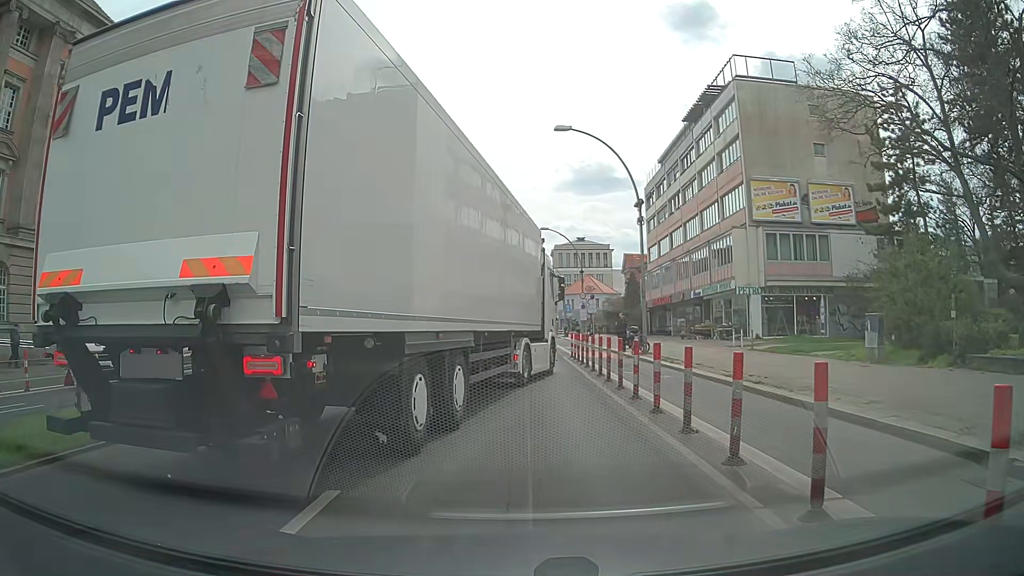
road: primary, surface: asphalt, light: Day
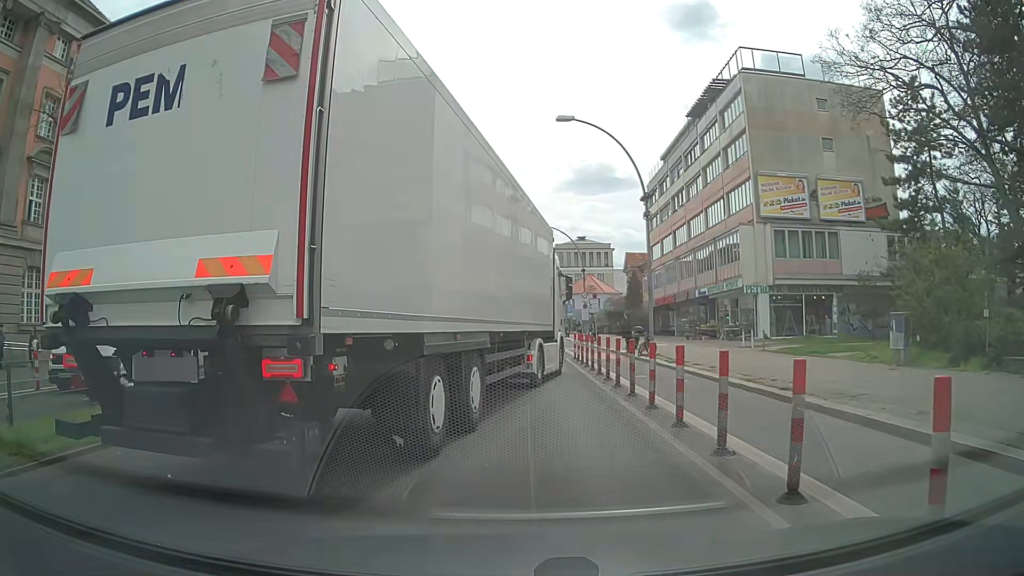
(0.0, +1.5) m; +1°
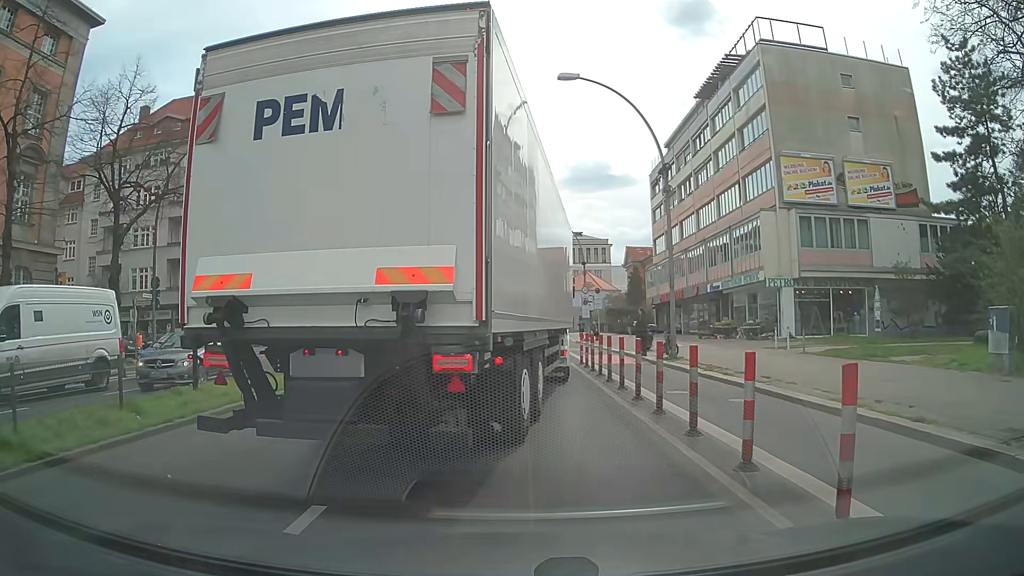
(0.0, +4.8) m; 0°
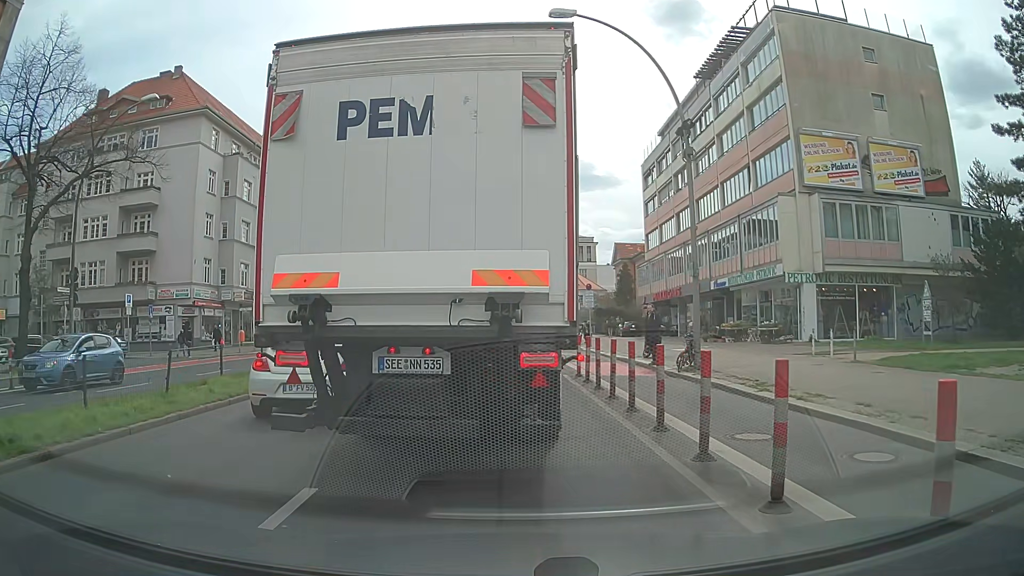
(+0.1, +5.5) m; +2°
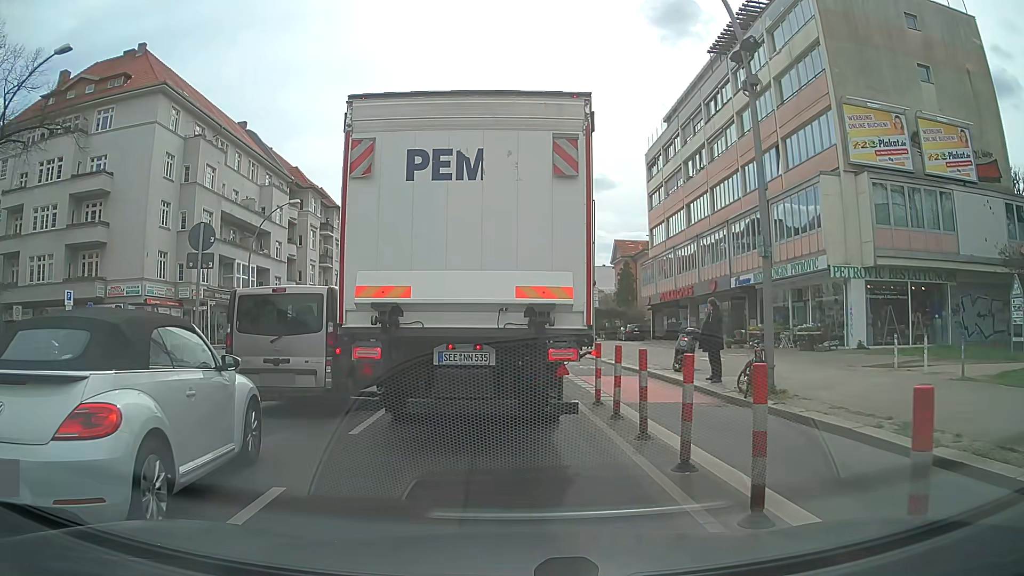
(0.0, +6.1) m; 0°
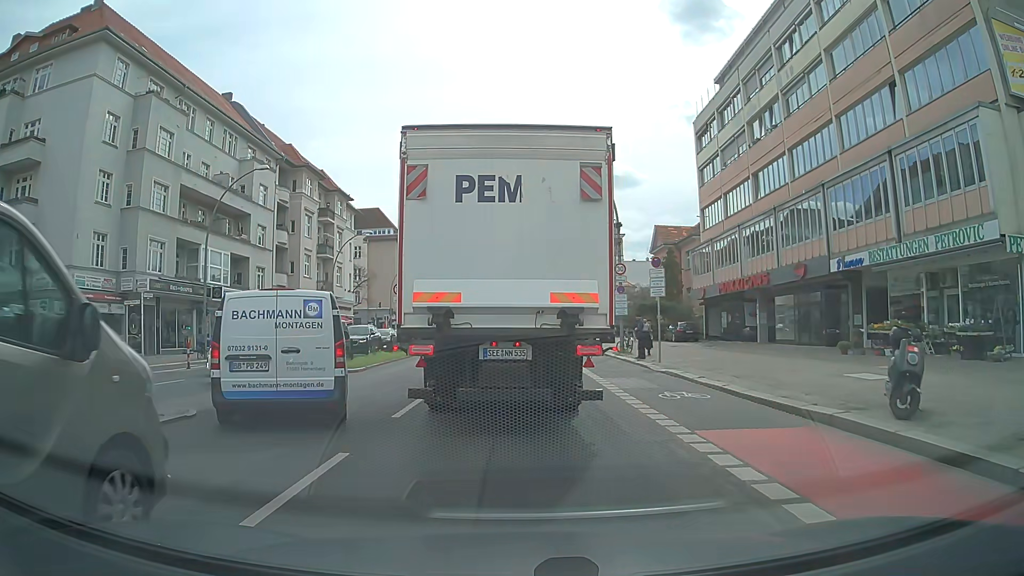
(-0.1, +10.8) m; -1°
